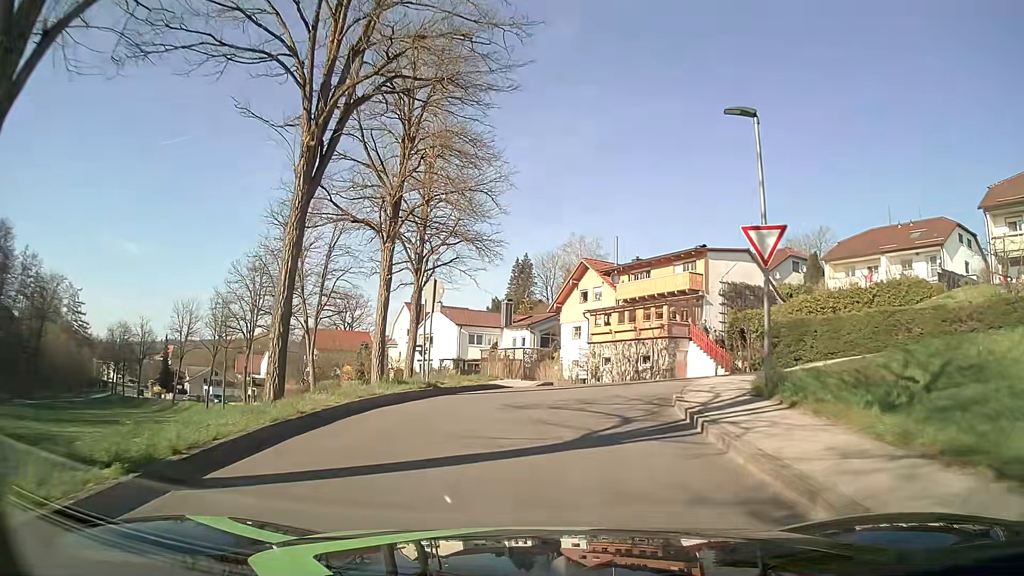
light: Day
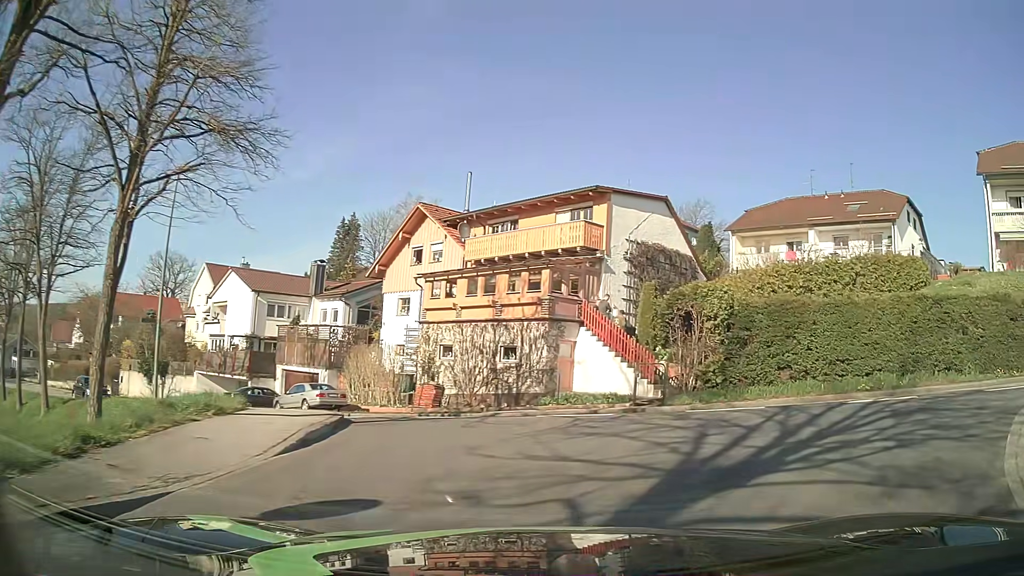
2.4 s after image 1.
(+0.6, +14.2) m; +14°
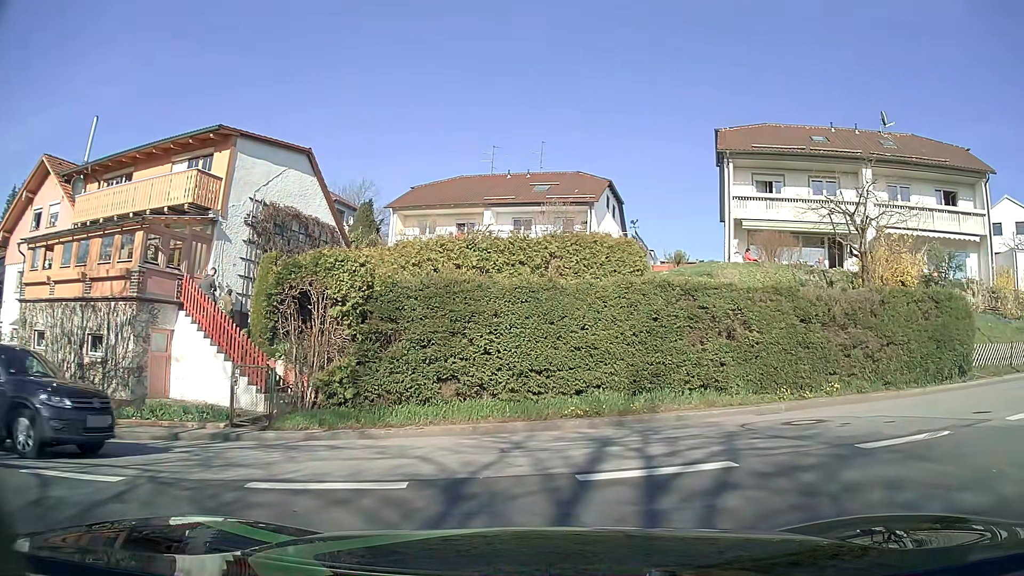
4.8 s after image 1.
(+1.4, +6.1) m; +26°
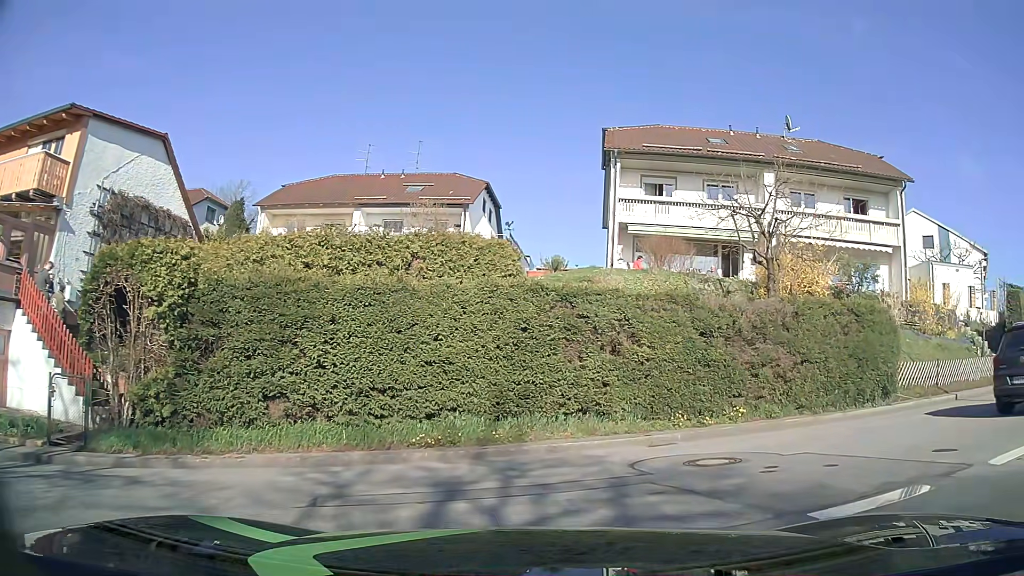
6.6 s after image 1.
(+0.3, +2.5) m; +11°
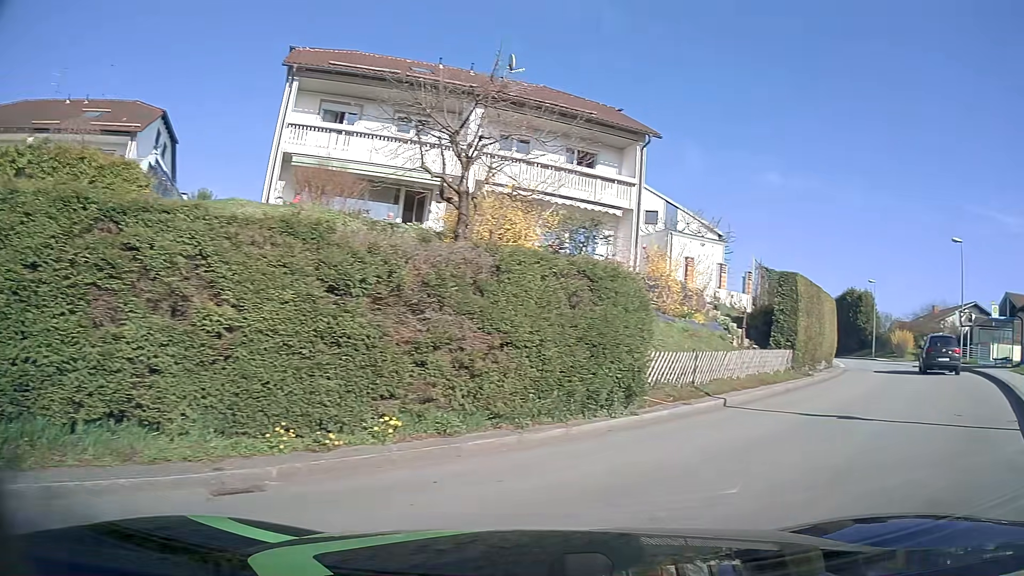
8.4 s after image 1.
(+1.3, +5.5) m; +28°
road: unclassified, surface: asphalt
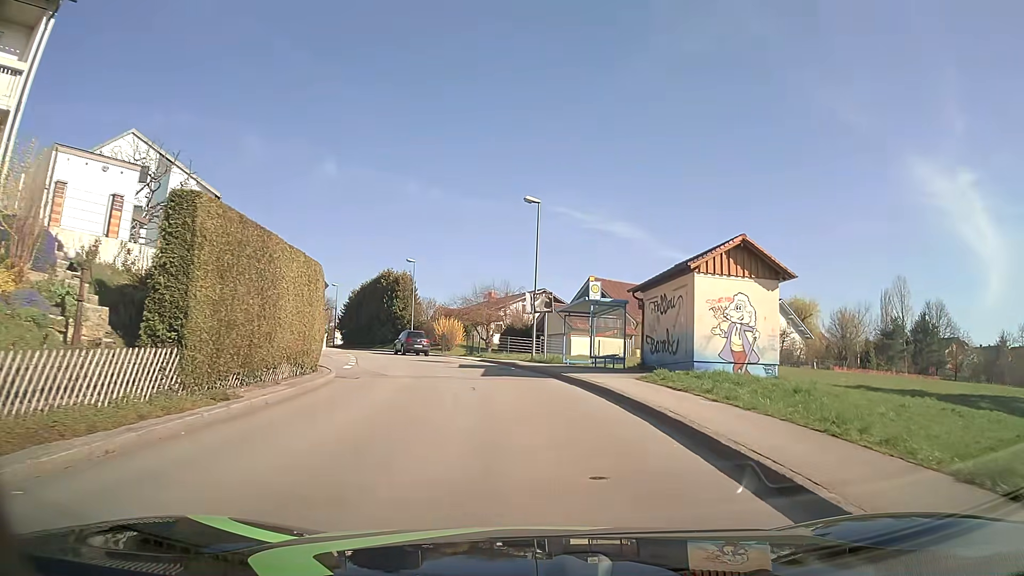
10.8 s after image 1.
(+5.9, +10.3) m; +40°
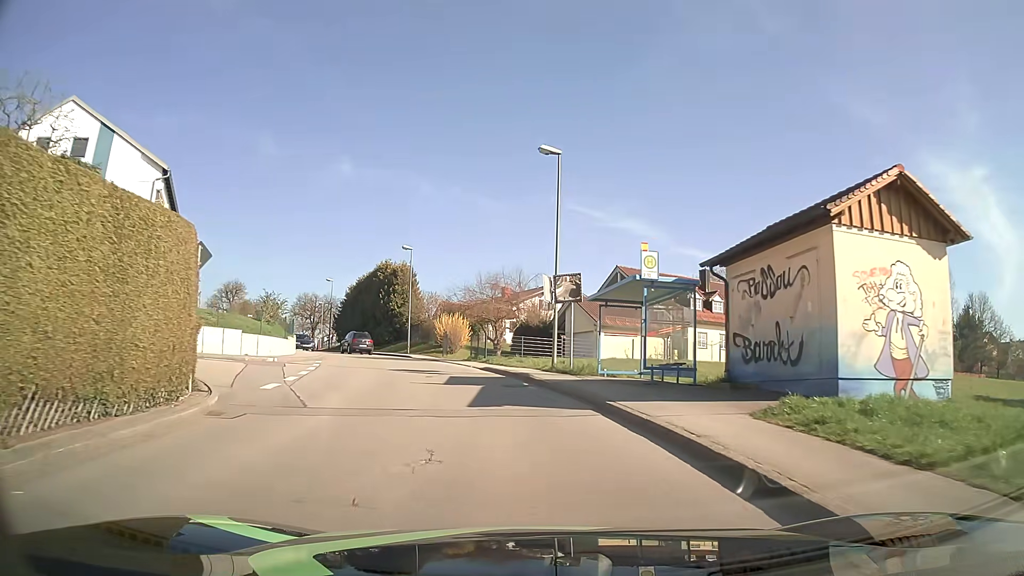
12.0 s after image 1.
(-0.1, +9.2) m; -1°
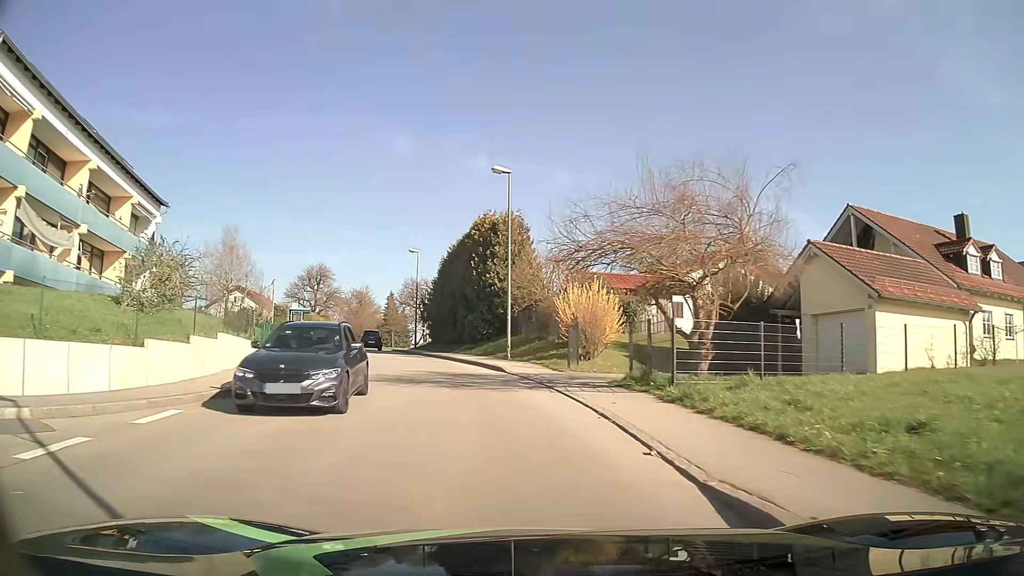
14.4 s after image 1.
(-2.2, +22.6) m; -12°
(-1, +10) (-2, +20) (-5, +29) (-8, +39) (-11, +48) (-14, +58) (-16, +68) (-17, +78) (-17, +88) (-14, +97) m
